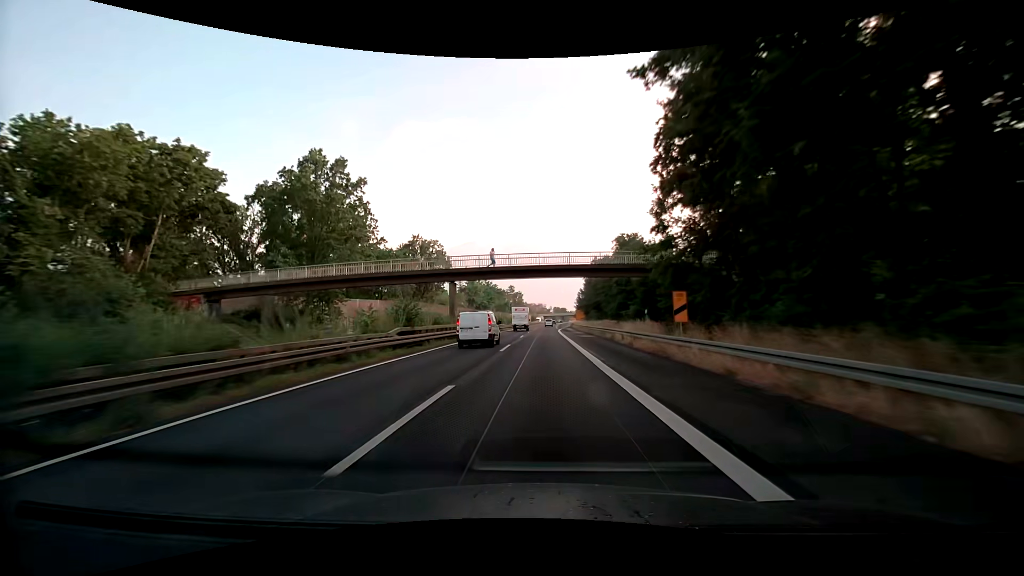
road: trunk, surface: asphalt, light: Day
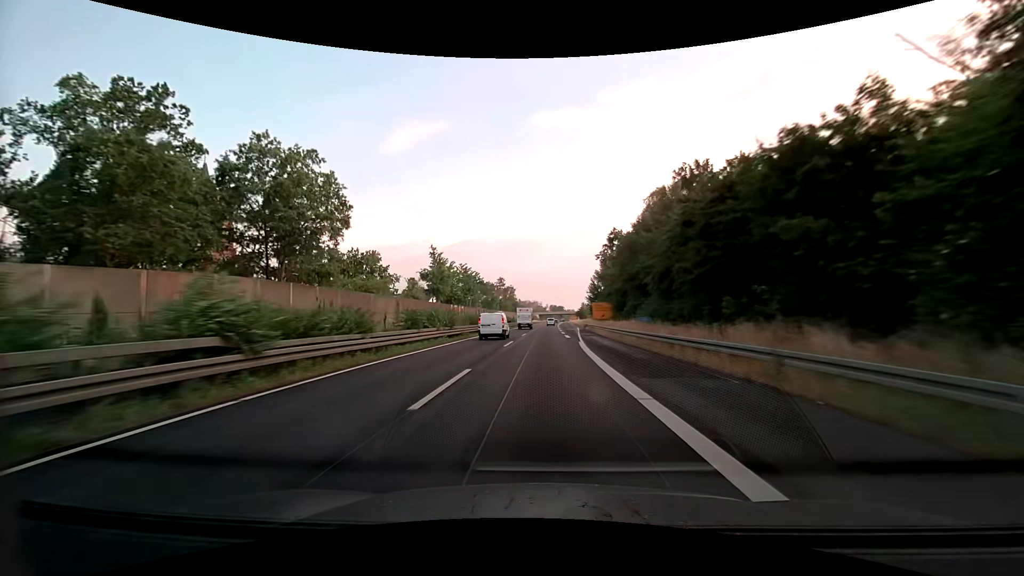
(0.0, +50.9) m; +1°
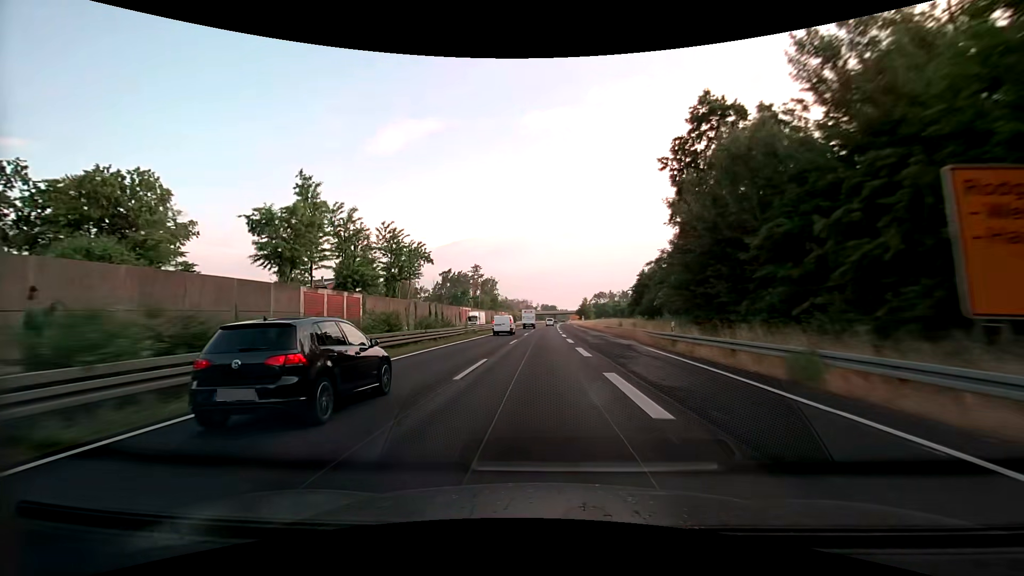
(+0.5, +67.8) m; 0°
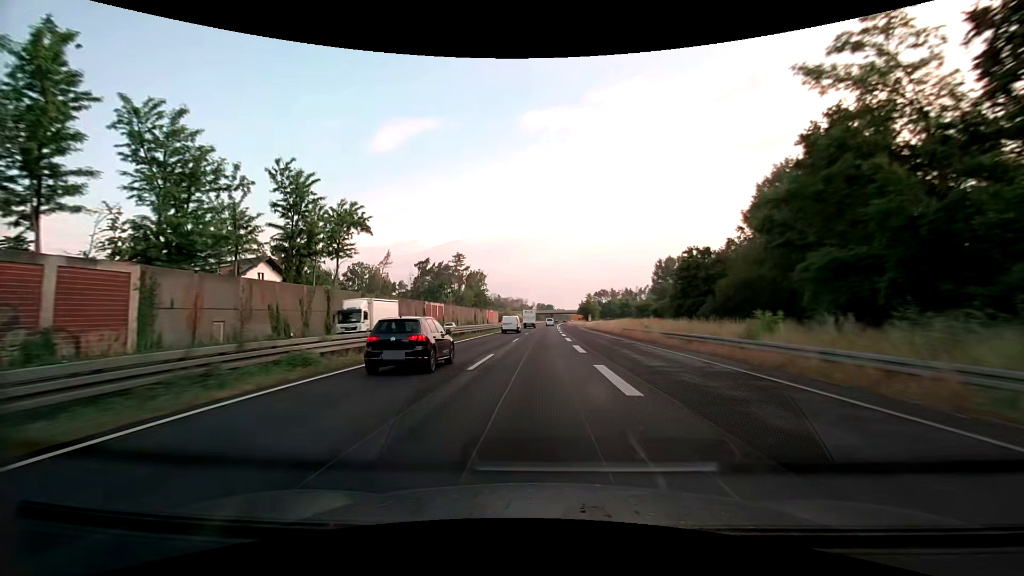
(+0.4, +33.9) m; +1°
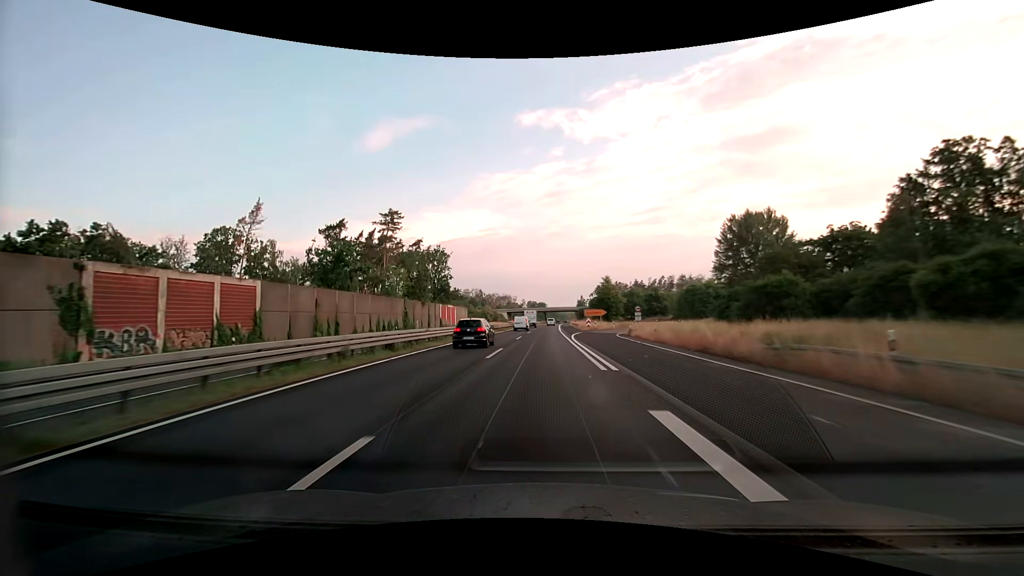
(+0.5, +67.8) m; +1°
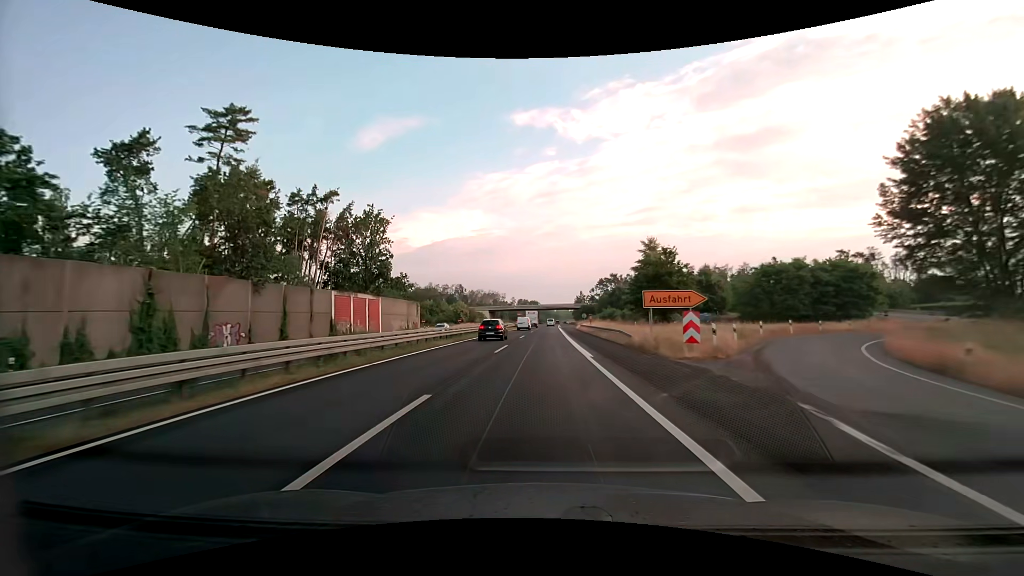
(+0.5, +50.8) m; +1°
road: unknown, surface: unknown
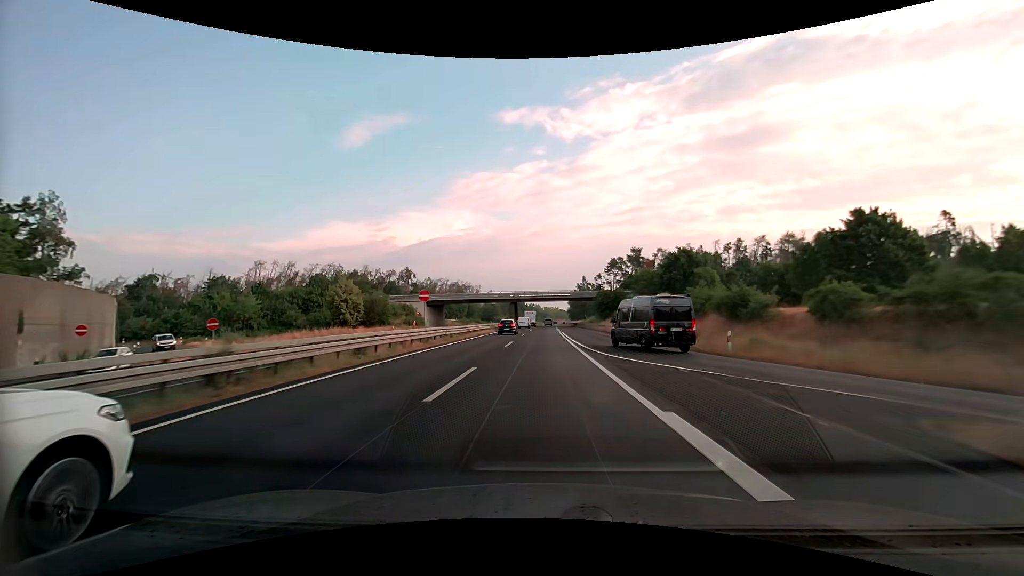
(+0.8, +84.4) m; +1°
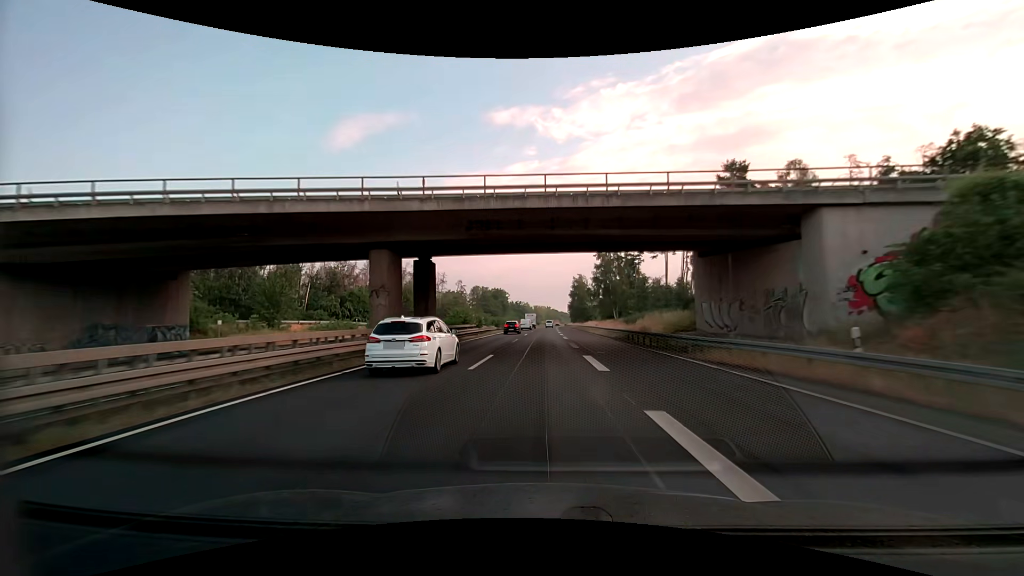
(+0.7, +84.3) m; +1°
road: trunk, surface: asphalt
(0, +10) (0, +20) (0, +30) (0, +40) (0, +50) (0, +60) (0, +70) (0, +80) (+1, +90) (+1, +100) m
